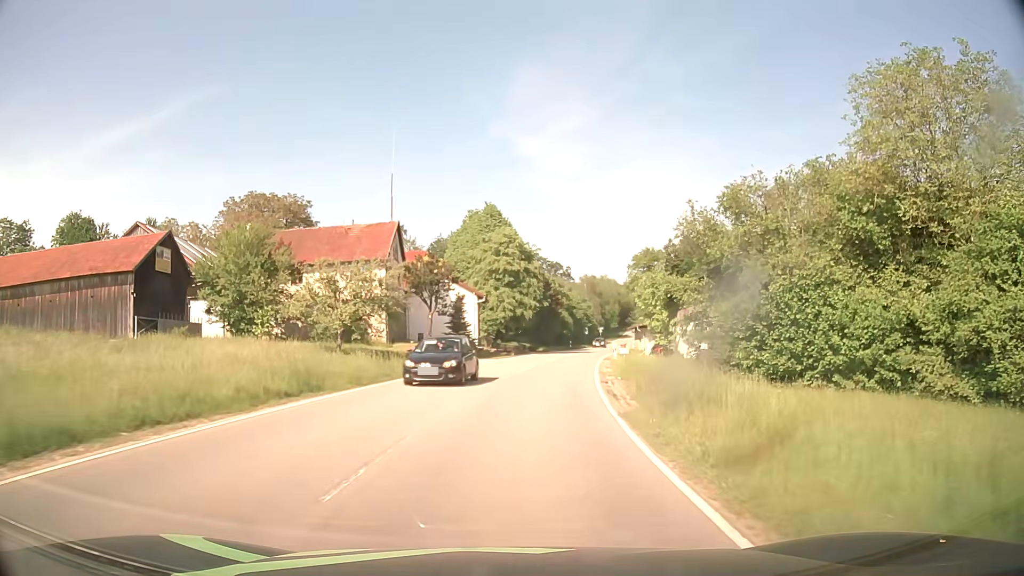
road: tertiary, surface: asphalt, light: Day
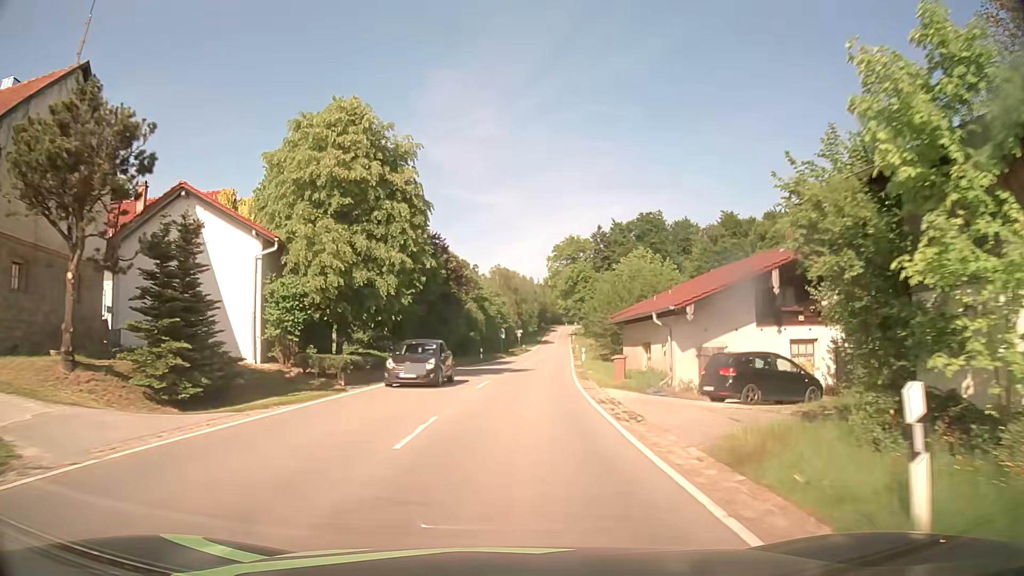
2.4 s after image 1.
(+2.5, +32.7) m; +8°
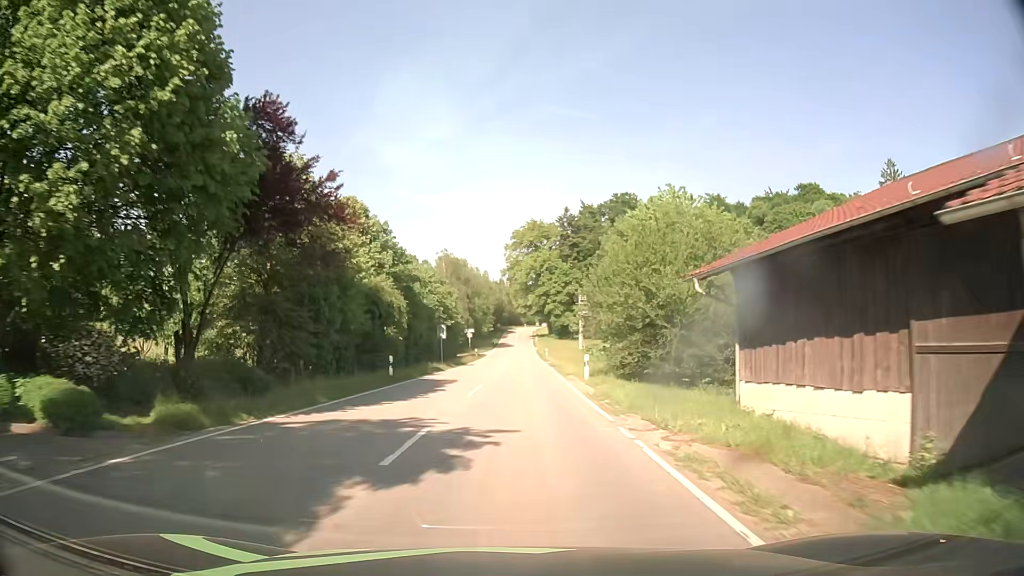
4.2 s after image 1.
(+0.7, +25.2) m; +4°
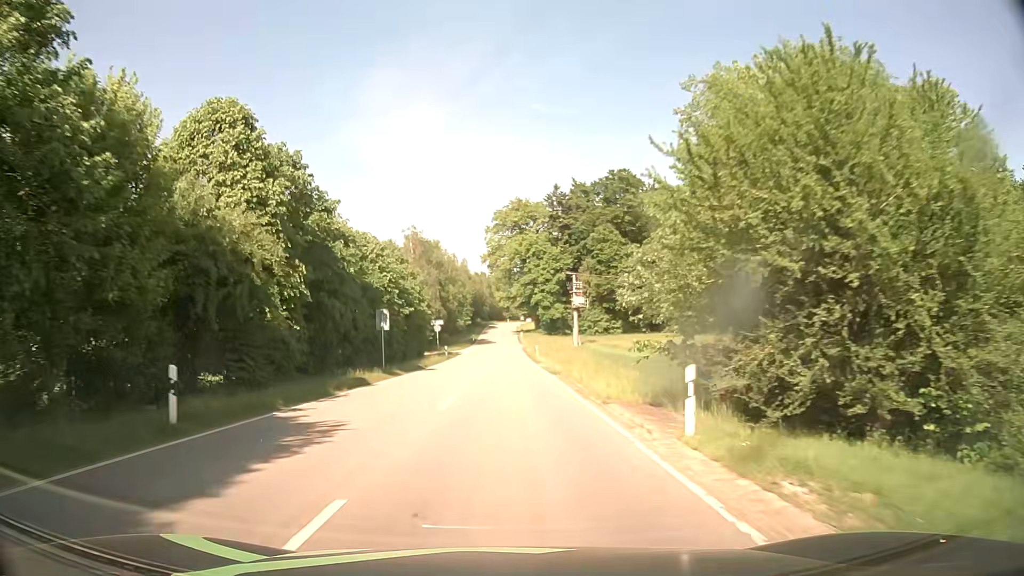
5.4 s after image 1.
(+0.3, +17.7) m; +1°
(0, +10) (0, +20) (0, +30) (0, +40) (0, +50) (0, +60) (0, +70) (0, +80) (0, +90) (0, +100) m
